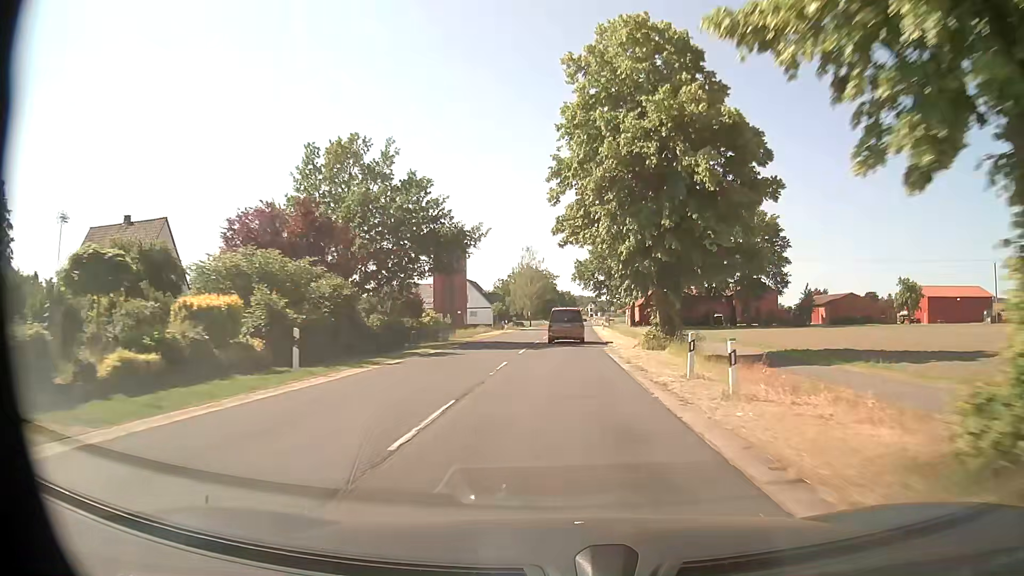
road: secondary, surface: asphalt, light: Day
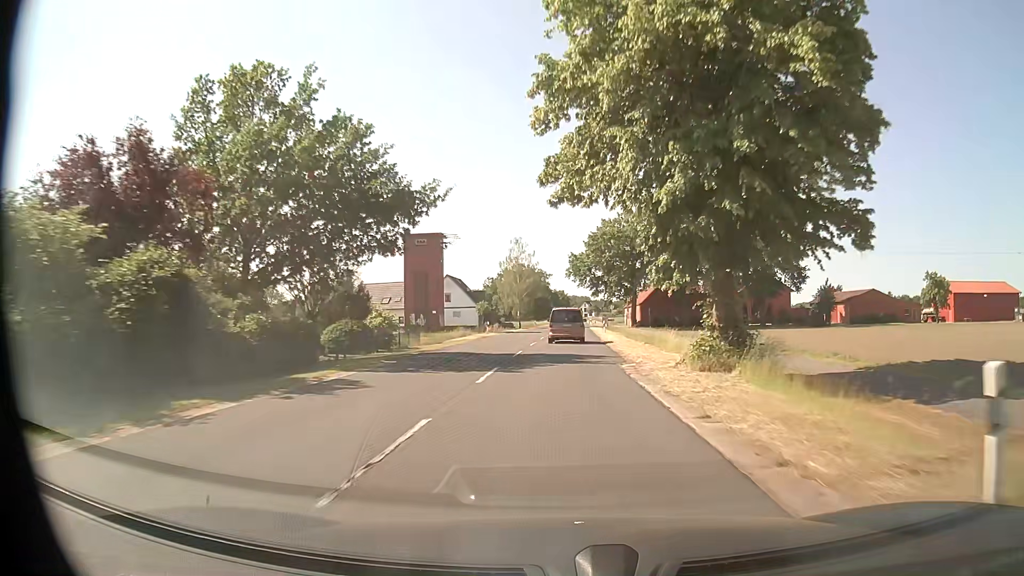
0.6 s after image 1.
(0.0, +11.3) m; +1°
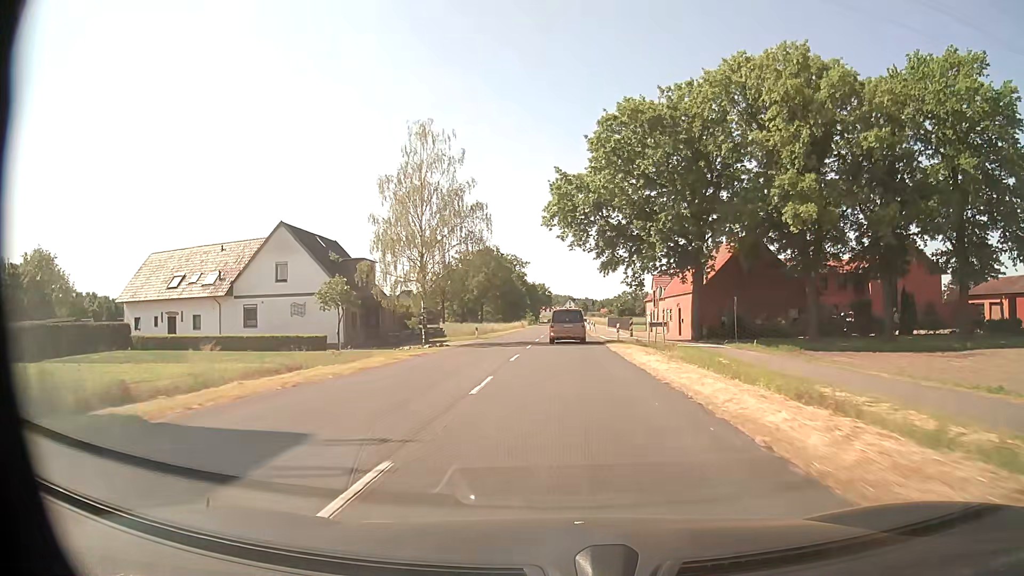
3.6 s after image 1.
(+0.7, +56.4) m; +1°
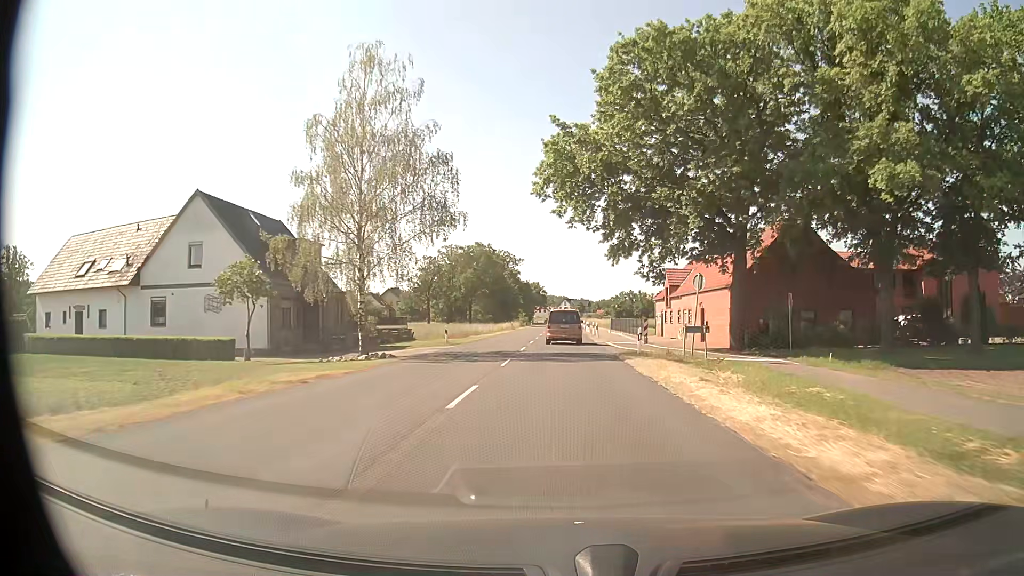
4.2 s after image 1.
(0.0, +11.3) m; 0°
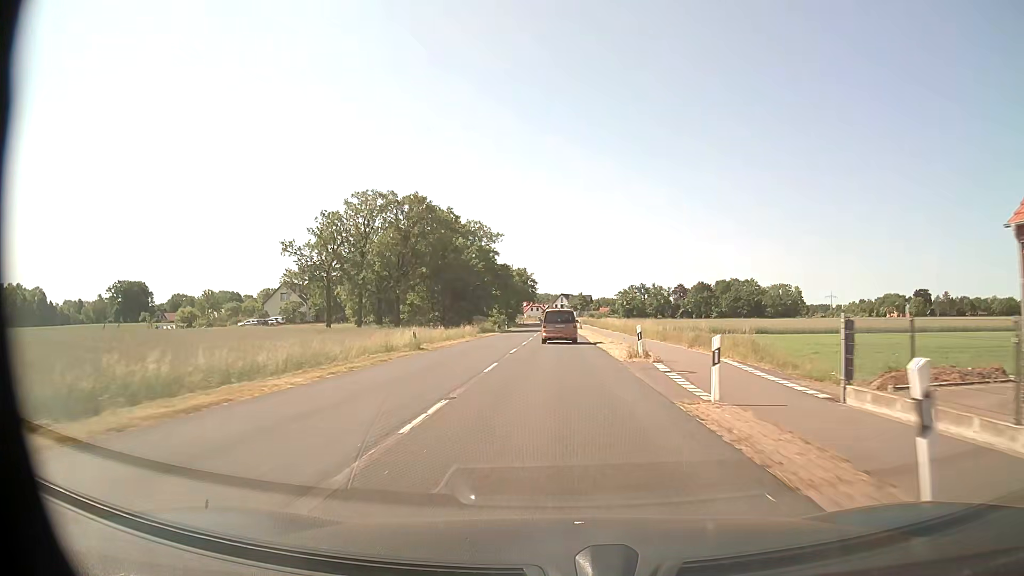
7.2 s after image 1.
(+0.4, +56.3) m; 0°
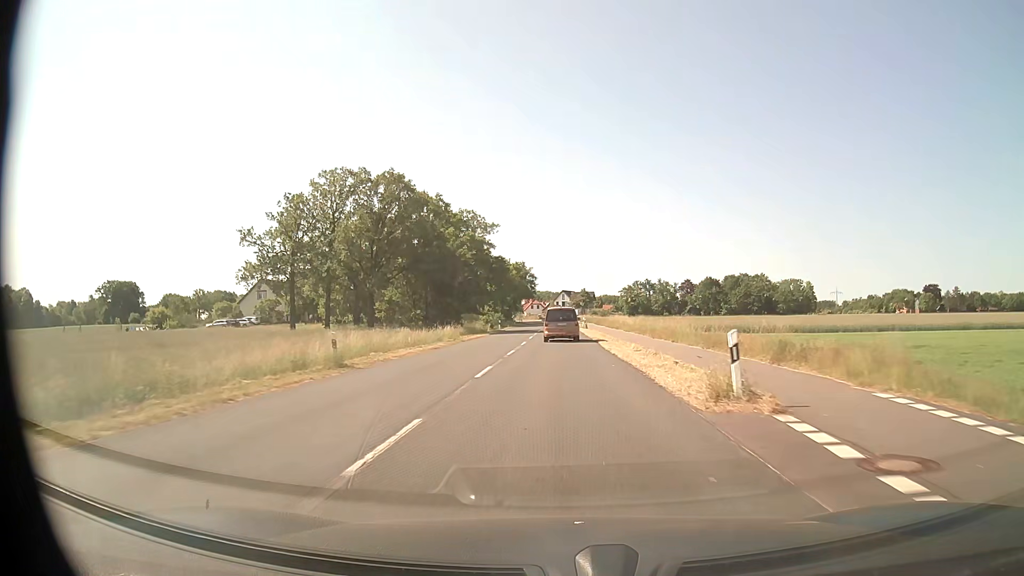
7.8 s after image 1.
(0.0, +11.3) m; 0°
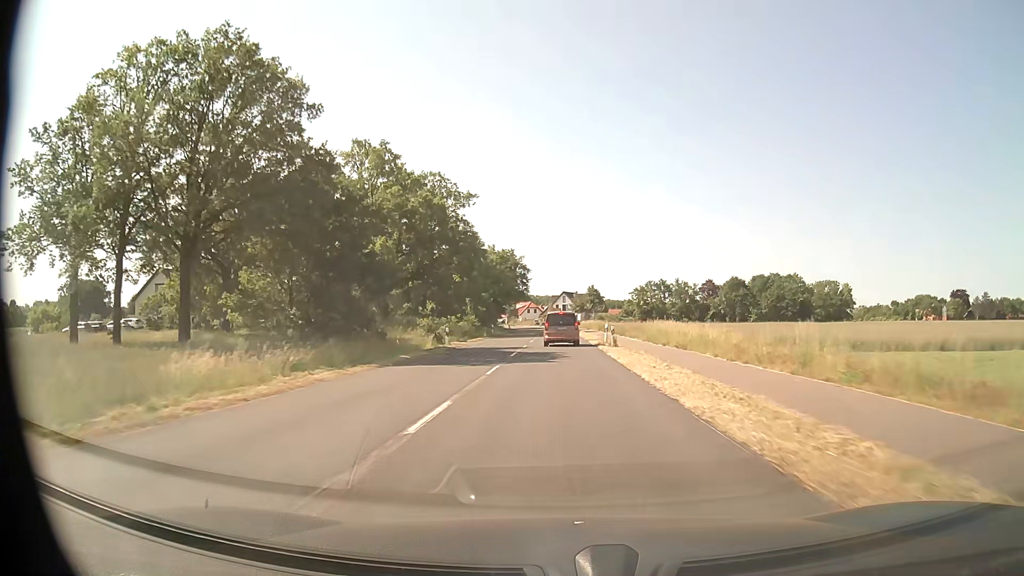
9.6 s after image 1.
(0.0, +33.8) m; 0°
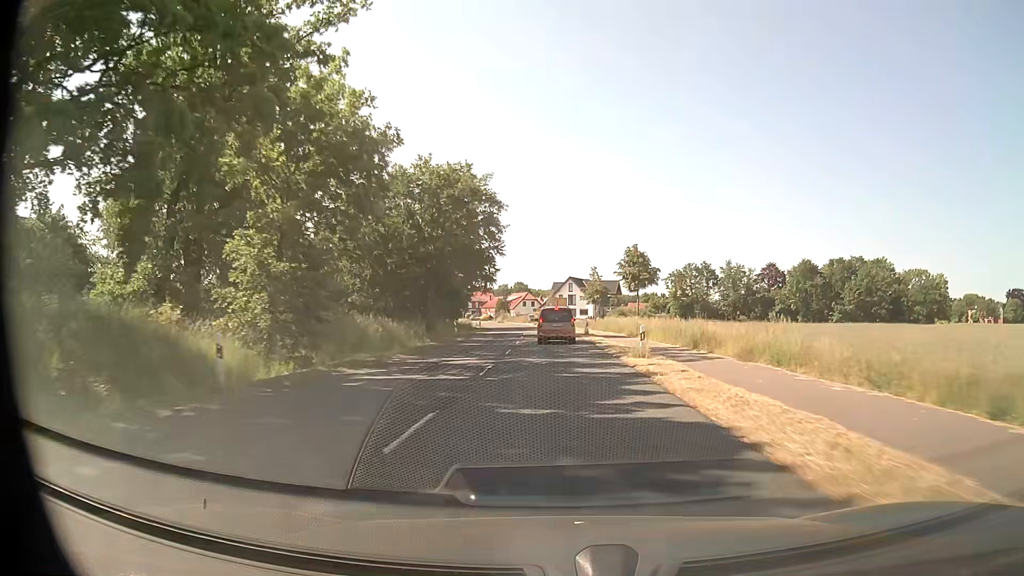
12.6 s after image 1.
(-0.1, +55.8) m; 0°
(0, +10) (0, +20) (0, +30) (0, +40) (-1, +50) (-1, +60) (-2, +70) (-3, +80) (-3, +90) (-5, +100) m
